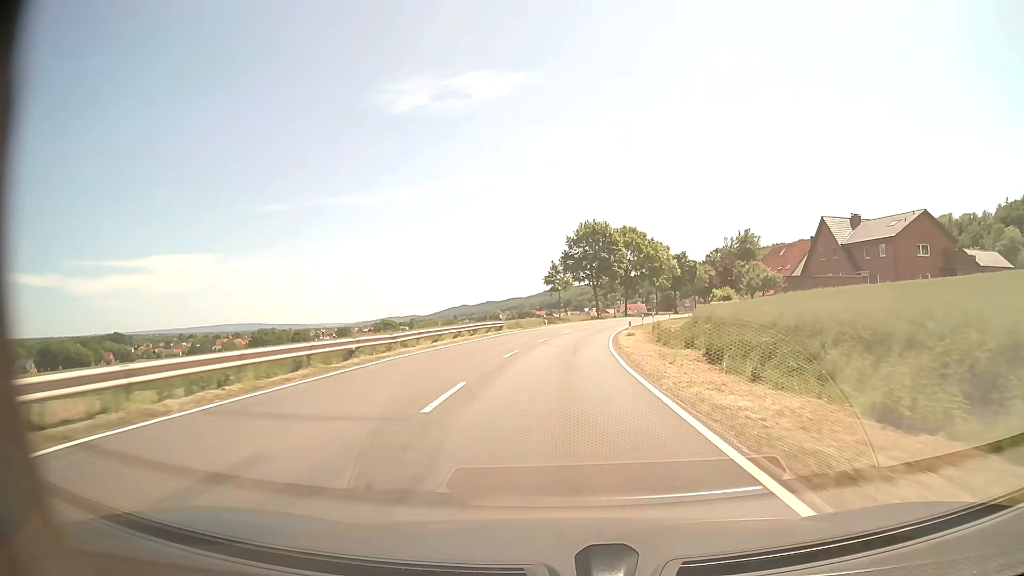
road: tertiary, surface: asphalt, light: Day
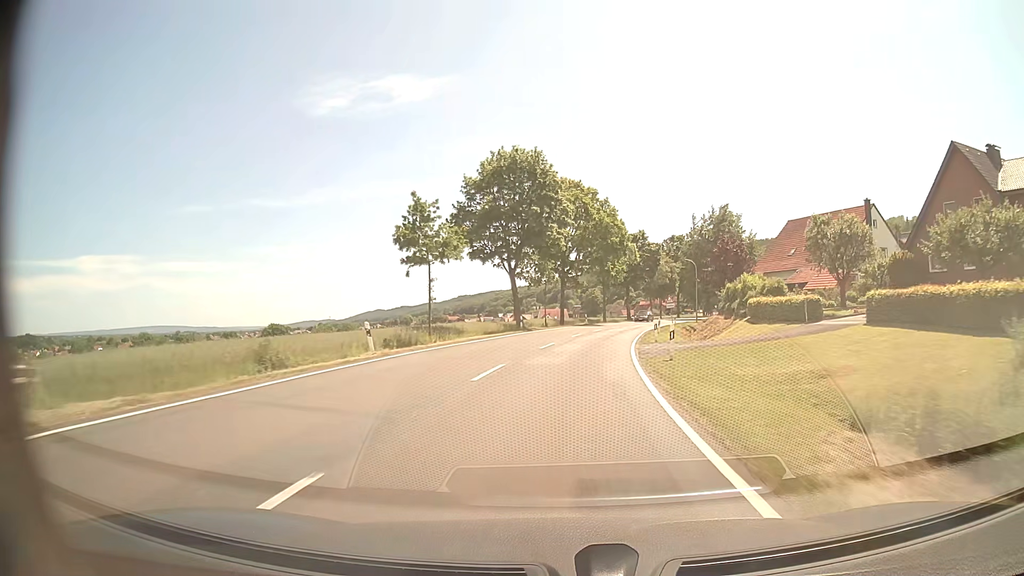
(+2.0, +43.6) m; +7°
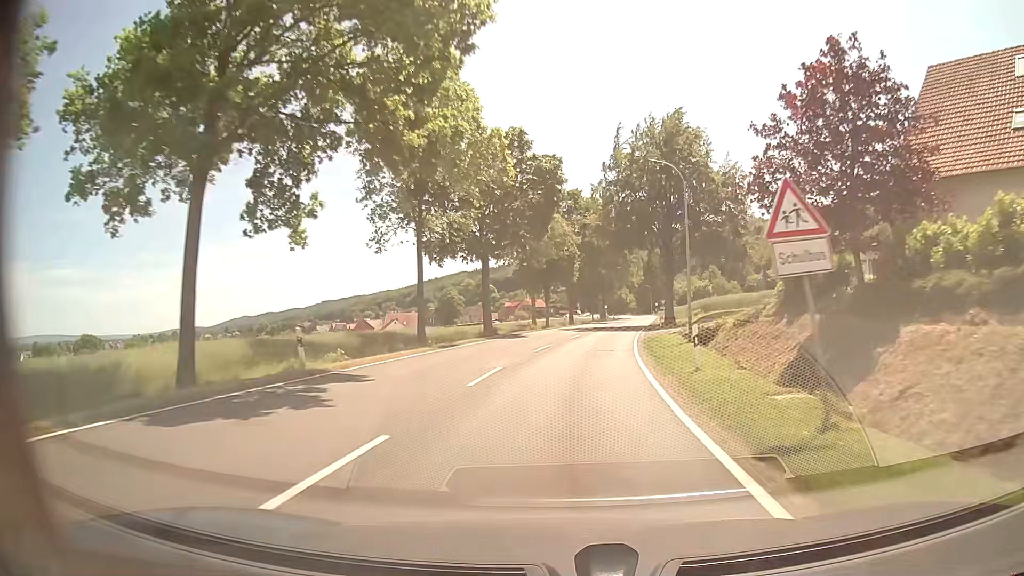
(+5.7, +53.9) m; +11°
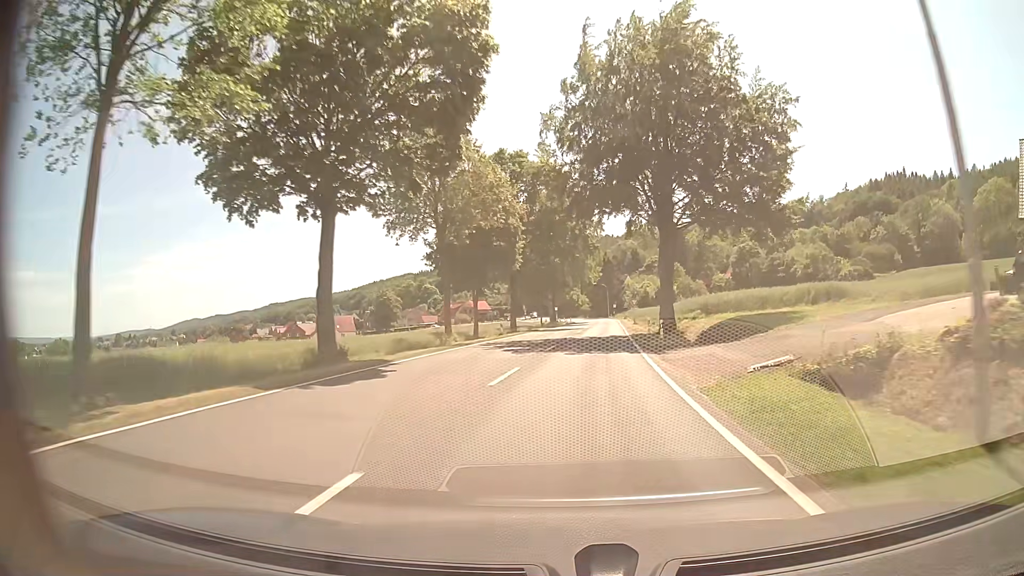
(+1.0, +21.8) m; +5°
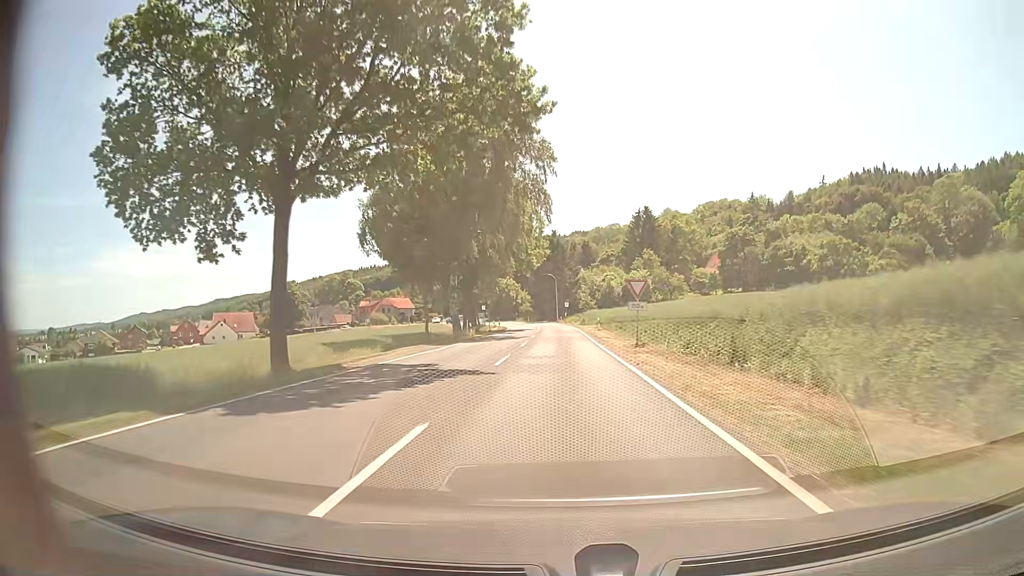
(+2.6, +43.5) m; +5°
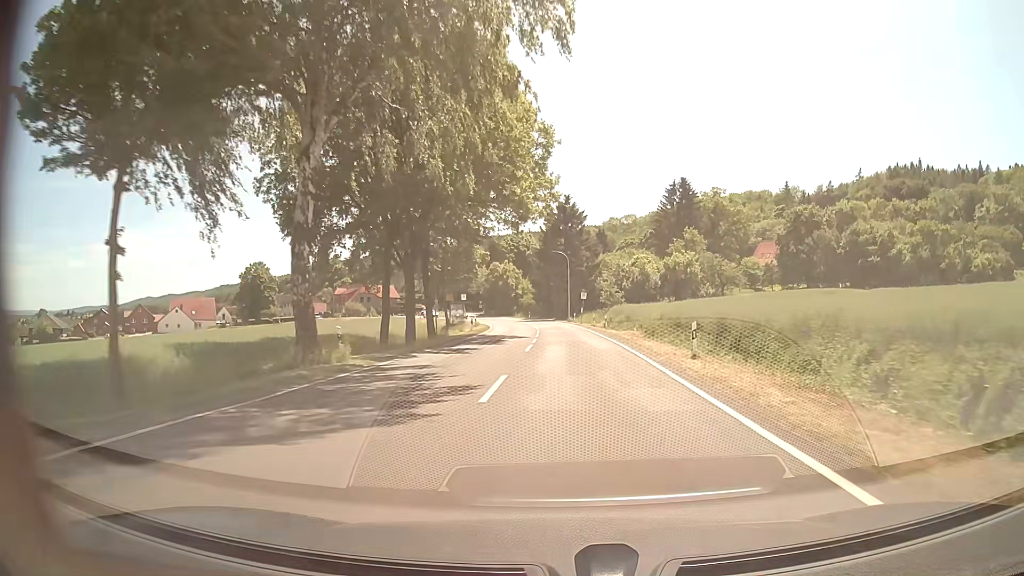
(-0.5, +32.0) m; -1°
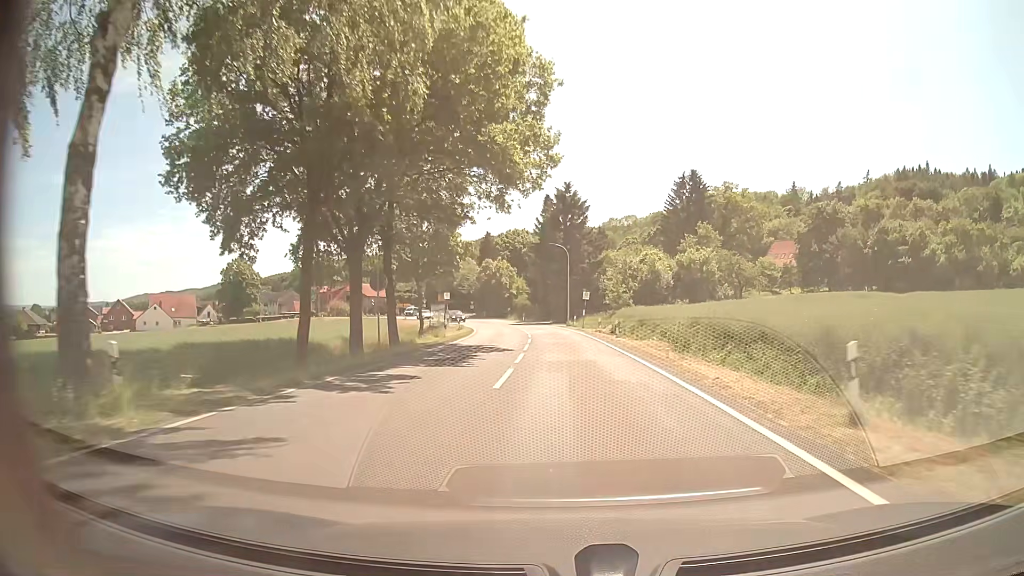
(0.0, +9.9) m; 0°
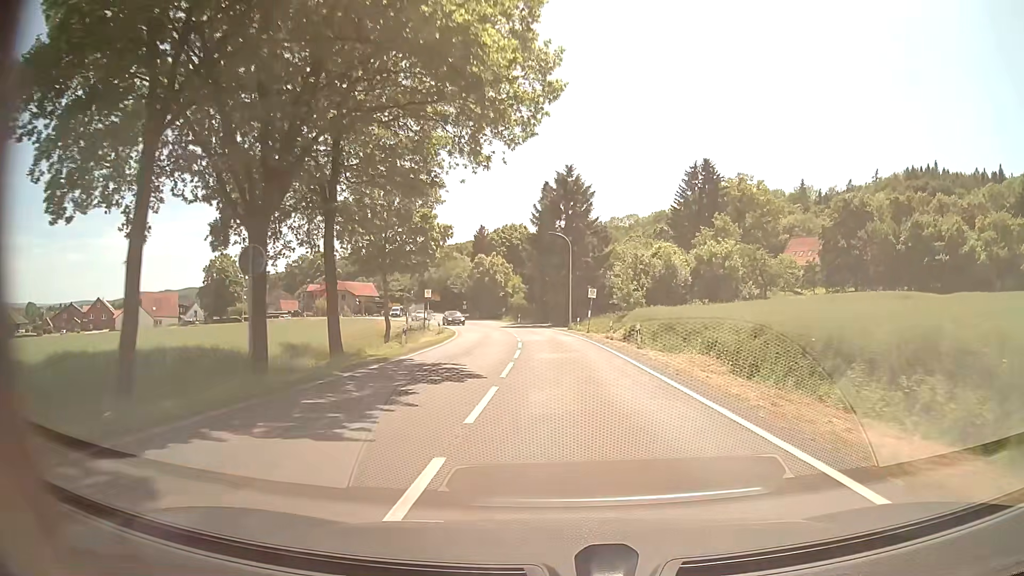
(0.0, +9.5) m; 0°
(0, +10) (0, +20) (0, +30) (-1, +40) (-2, +50) (-3, +60) (-6, +70) (-9, +79) (-12, +89) (-14, +98) m
